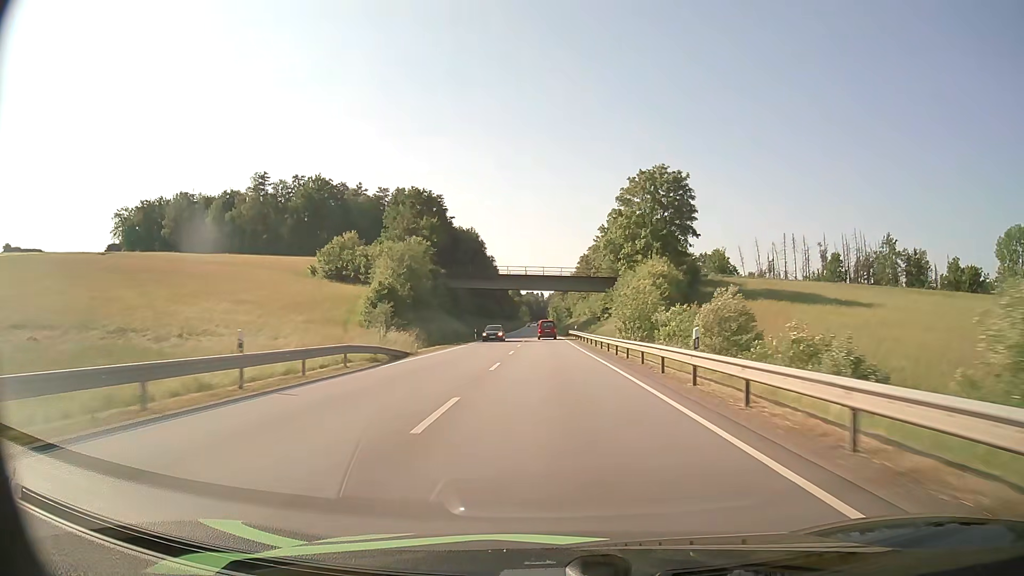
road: primary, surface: asphalt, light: Day
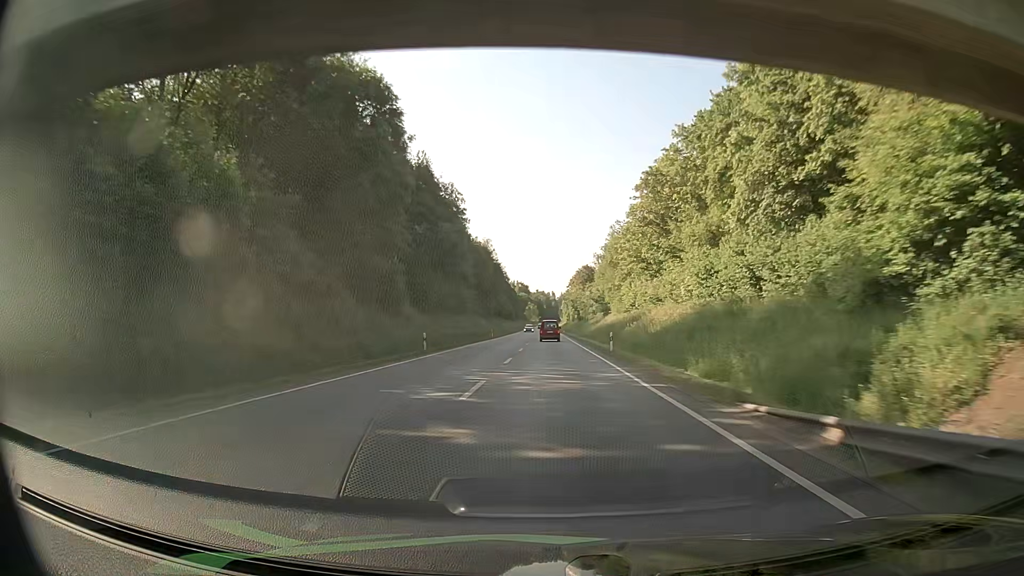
(-0.9, +79.9) m; -1°
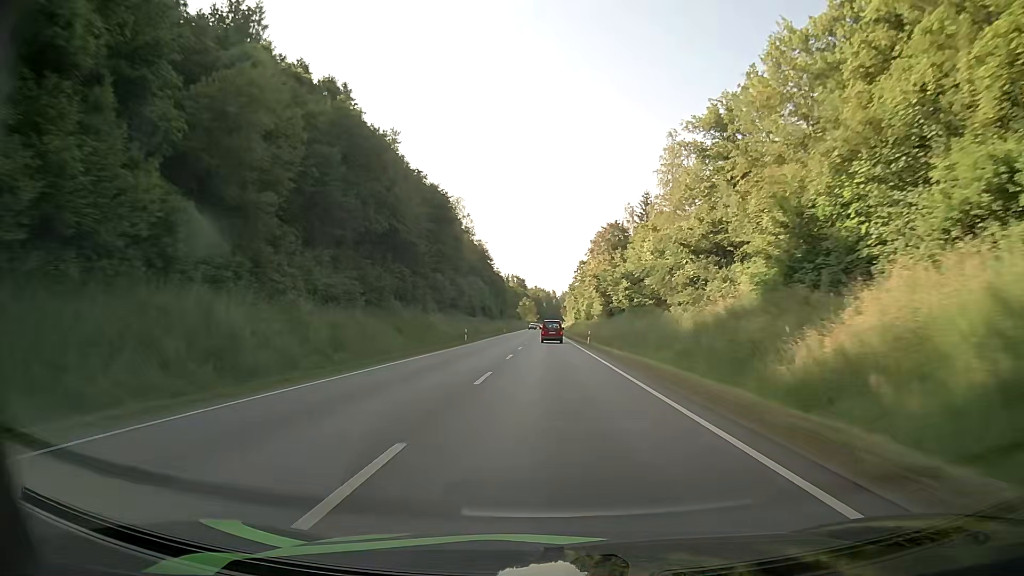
(+0.4, +80.8) m; 0°
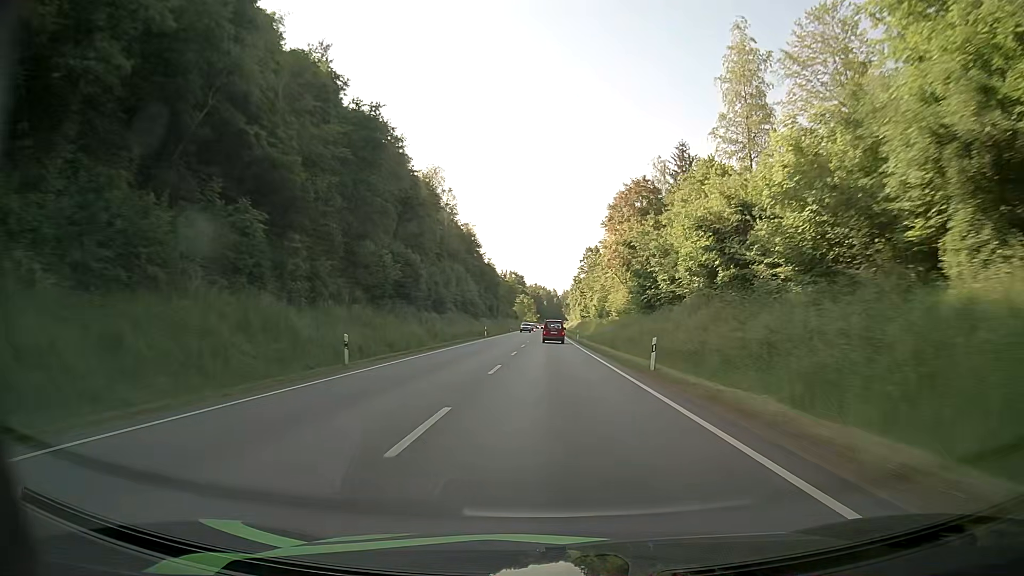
(-0.1, +32.5) m; 0°
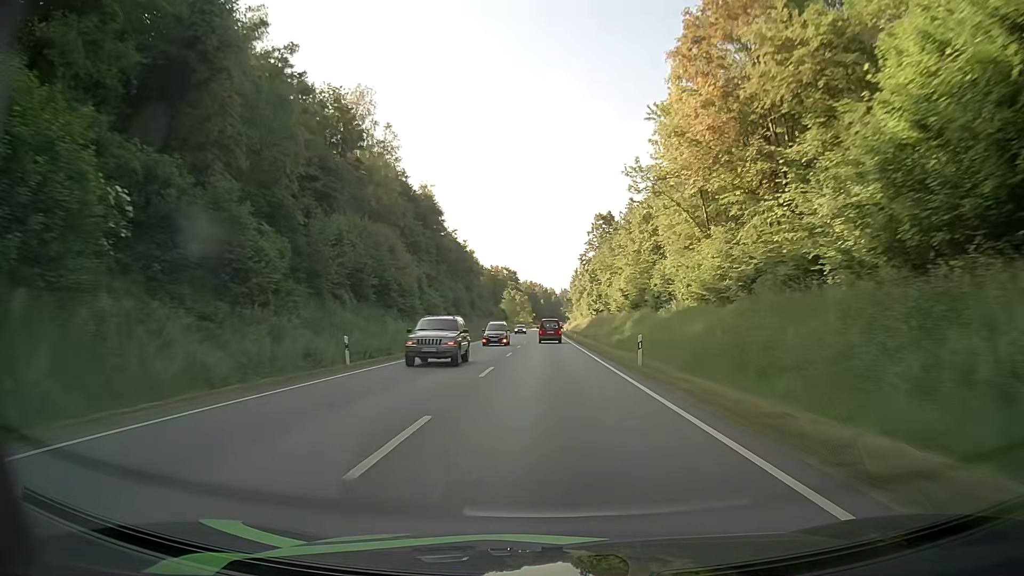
(+0.2, +49.1) m; 0°
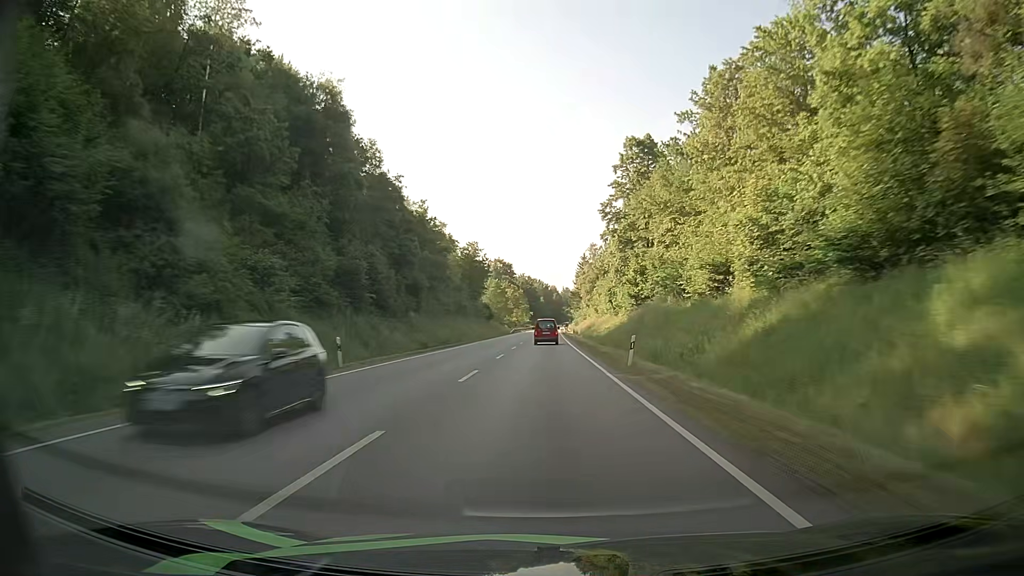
(+0.1, +49.4) m; 0°
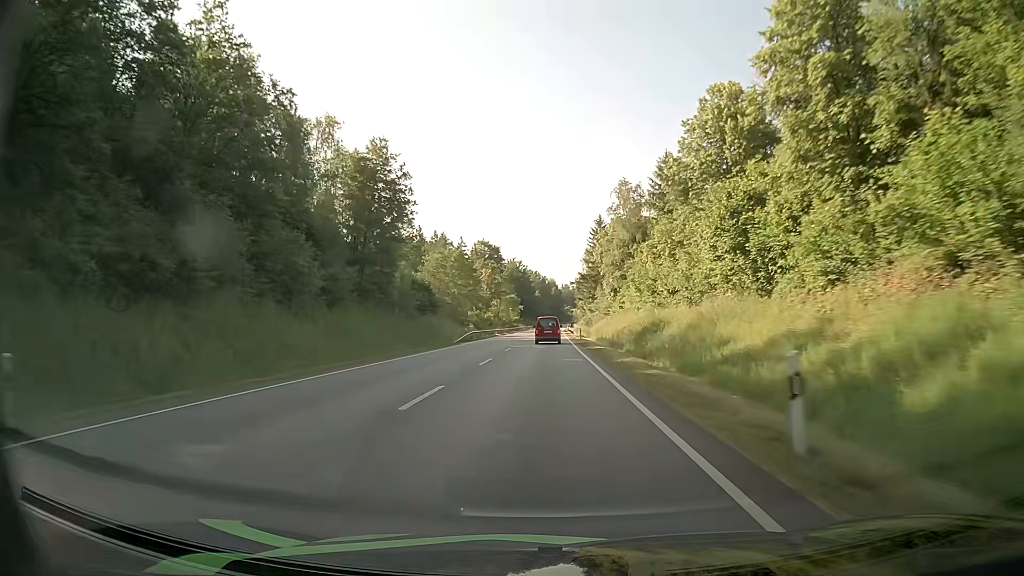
(+0.3, +65.7) m; 0°
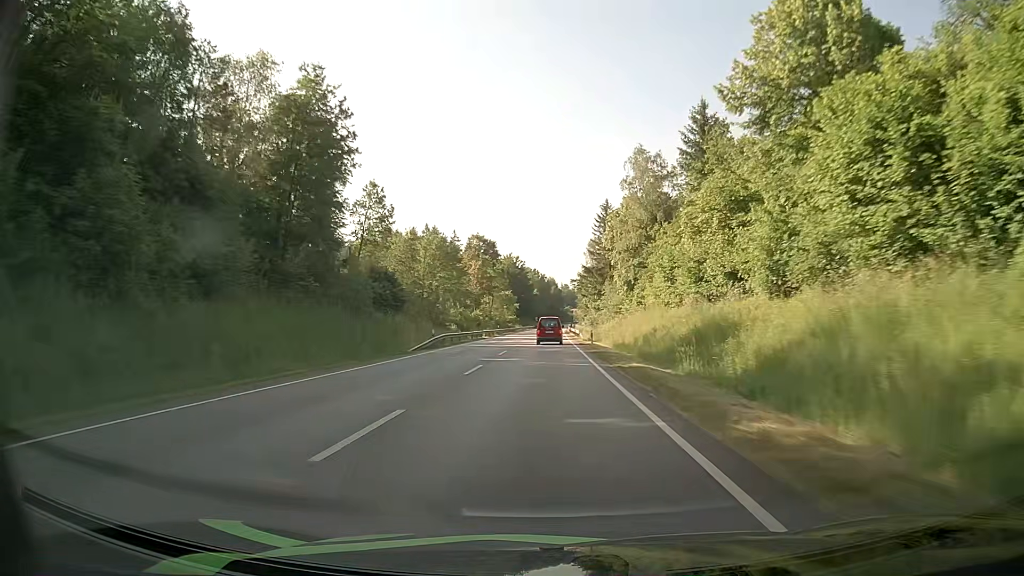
(0.0, +16.1) m; 0°
(0, +10) (0, +20) (0, +30) (0, +40) (0, +50) (0, +60) (0, +70) (0, +80) (0, +90) (0, +100) m
